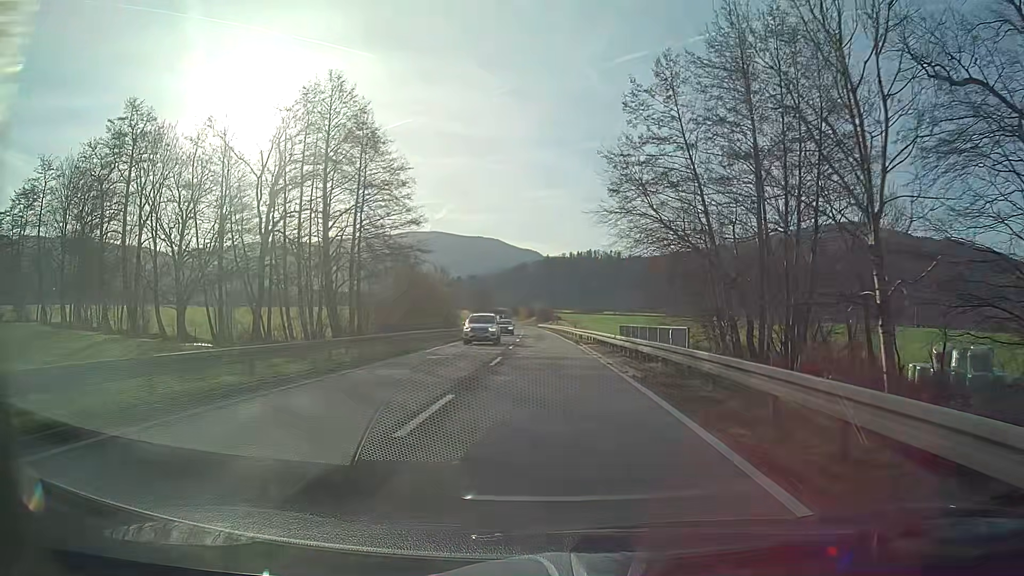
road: secondary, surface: asphalt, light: Day
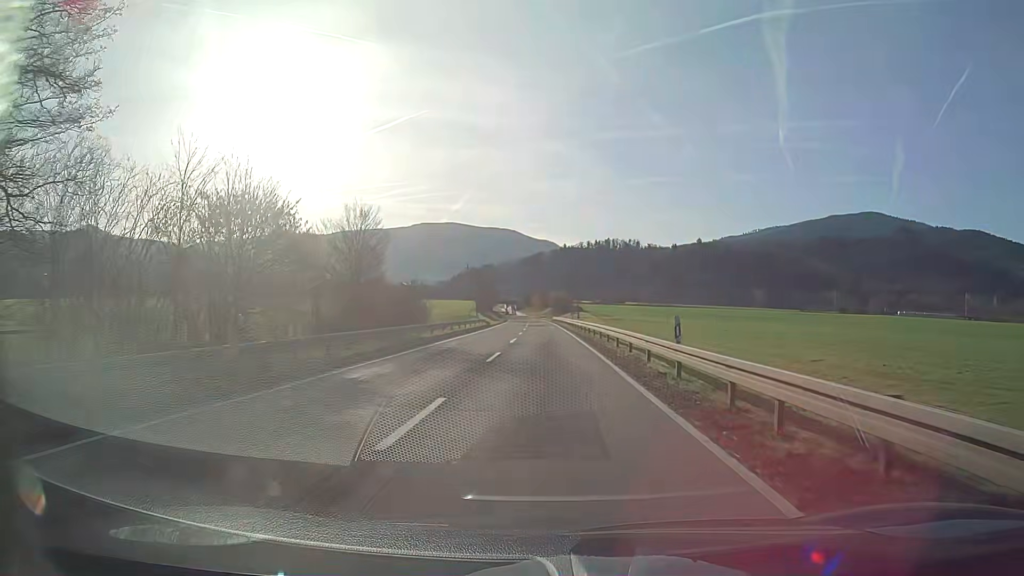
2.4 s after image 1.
(-0.4, +36.8) m; -1°
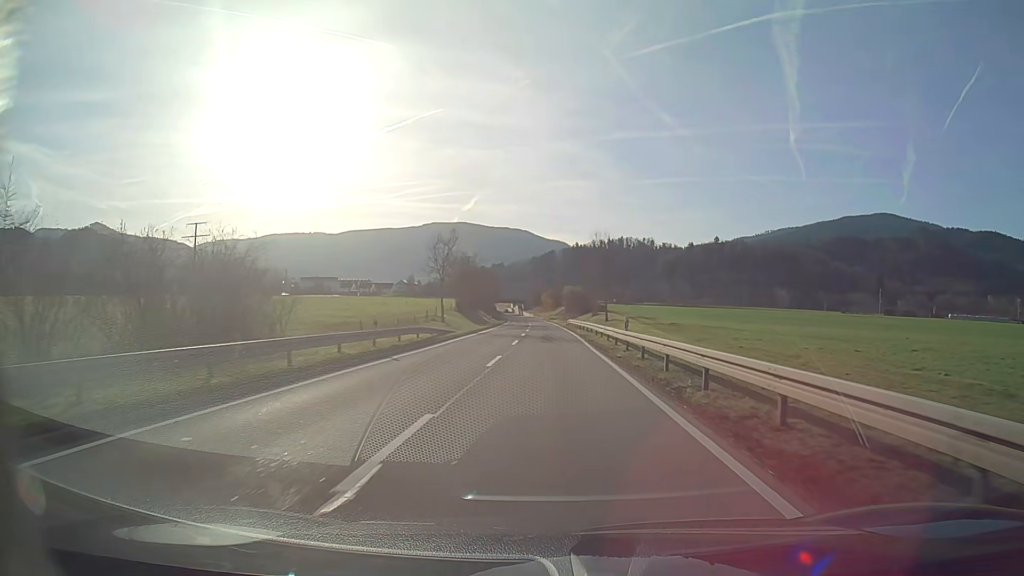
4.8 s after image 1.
(-0.5, +37.6) m; -1°
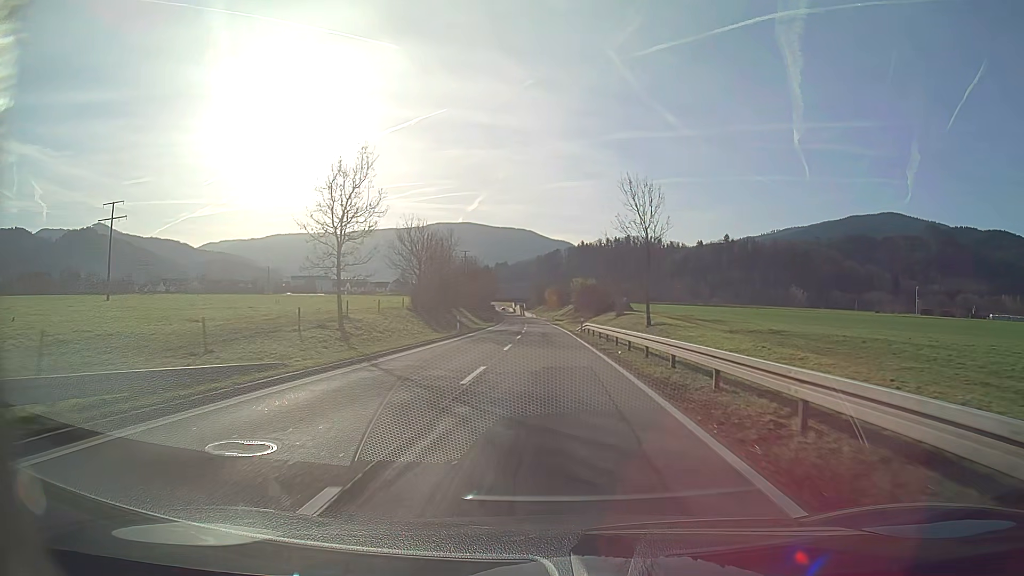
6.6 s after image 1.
(-0.1, +28.8) m; 0°
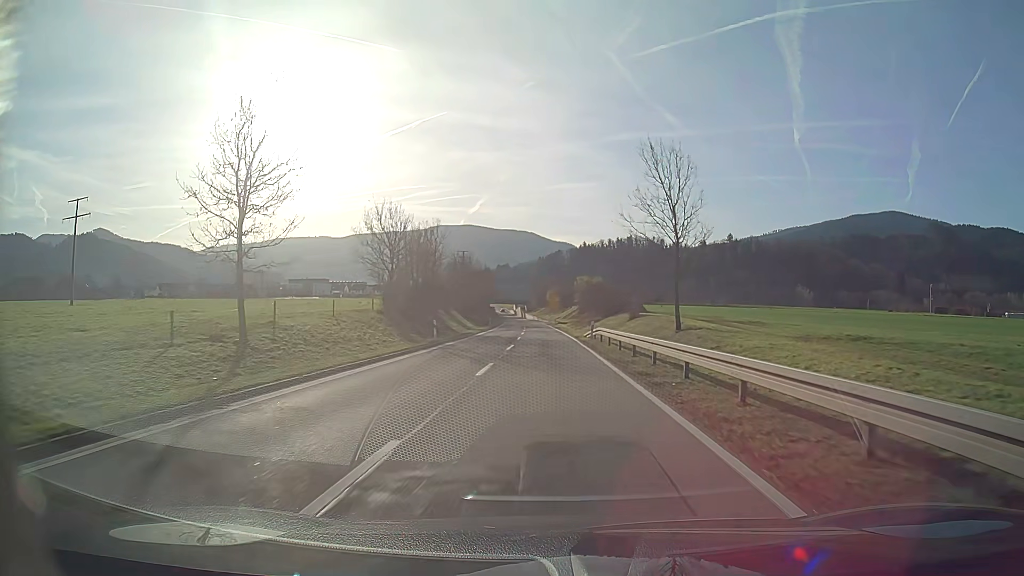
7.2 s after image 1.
(0.0, +9.7) m; 0°
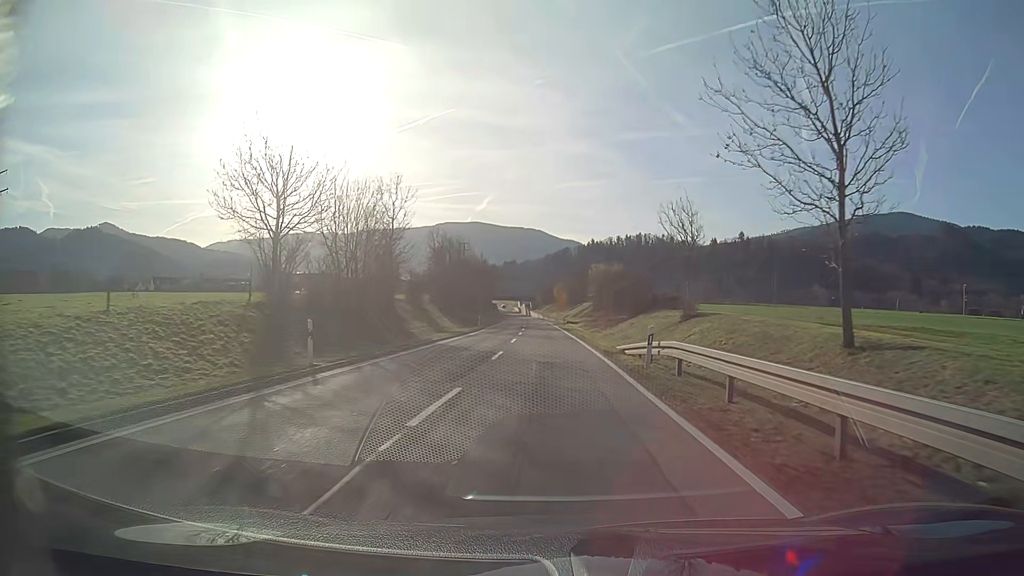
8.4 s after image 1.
(-0.1, +19.6) m; -1°
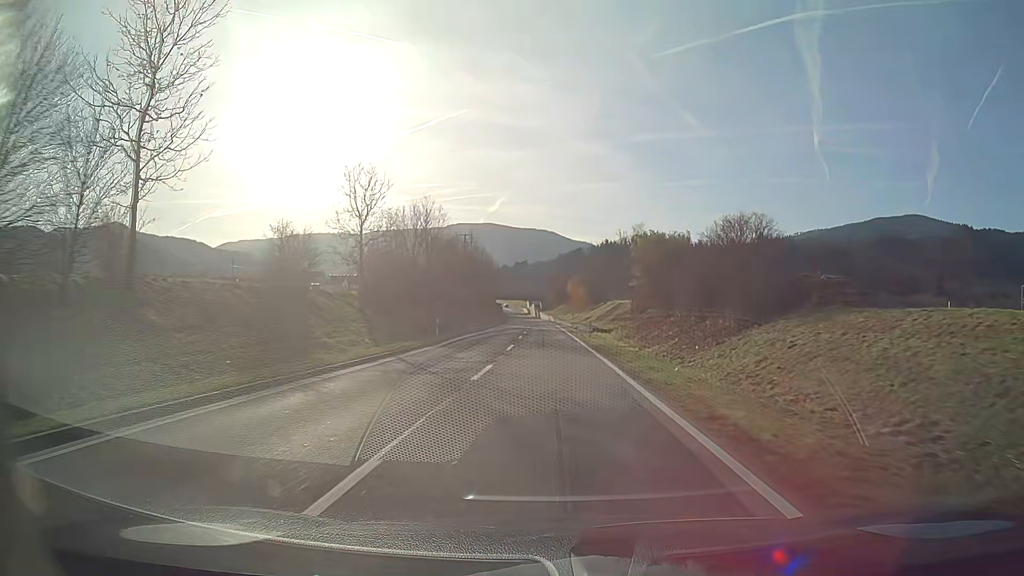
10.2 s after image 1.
(-0.3, +29.7) m; -1°
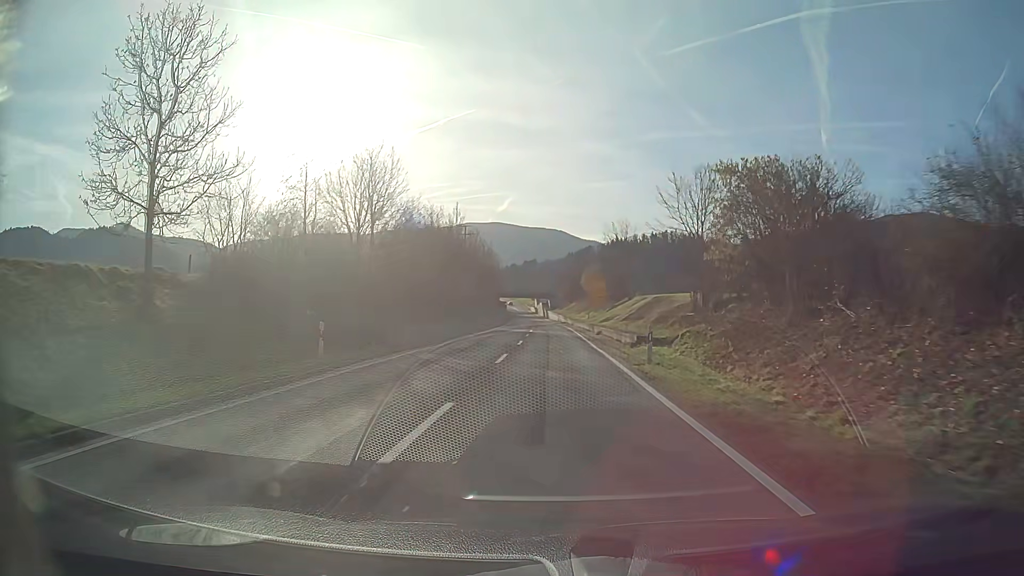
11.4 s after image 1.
(-0.1, +20.0) m; -1°
(0, +10) (0, +20) (0, +30) (0, +40) (0, +50) (0, +60) (-1, +70) (-1, +80) (-1, +90) (-1, +100) m
